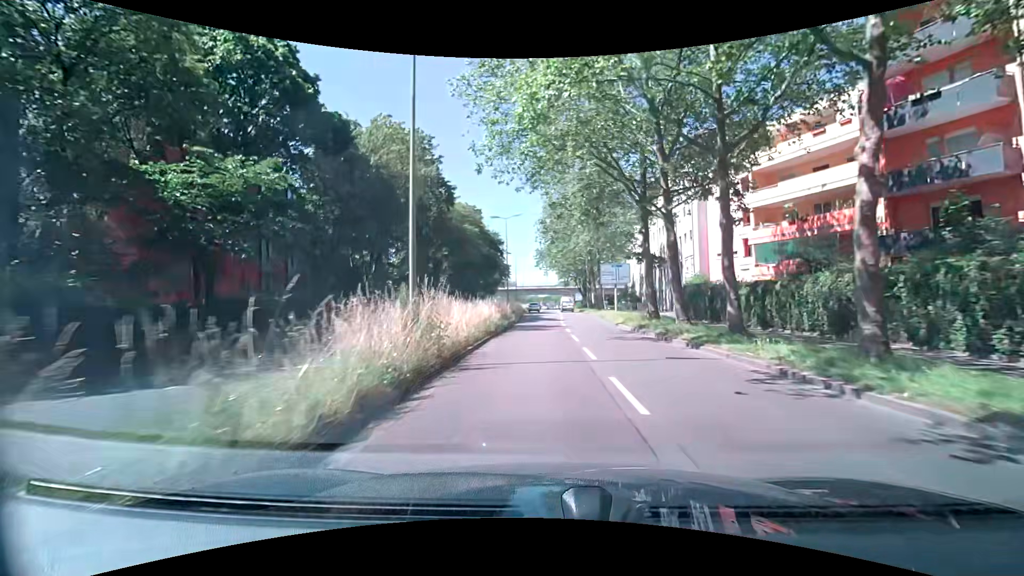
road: secondary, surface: asphalt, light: Day
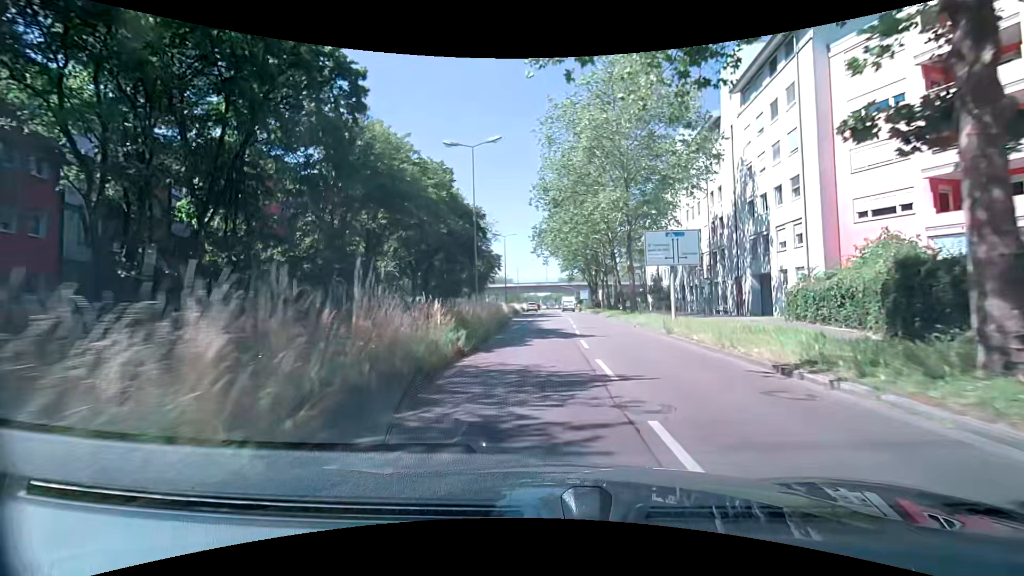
(+0.1, +21.3) m; +1°
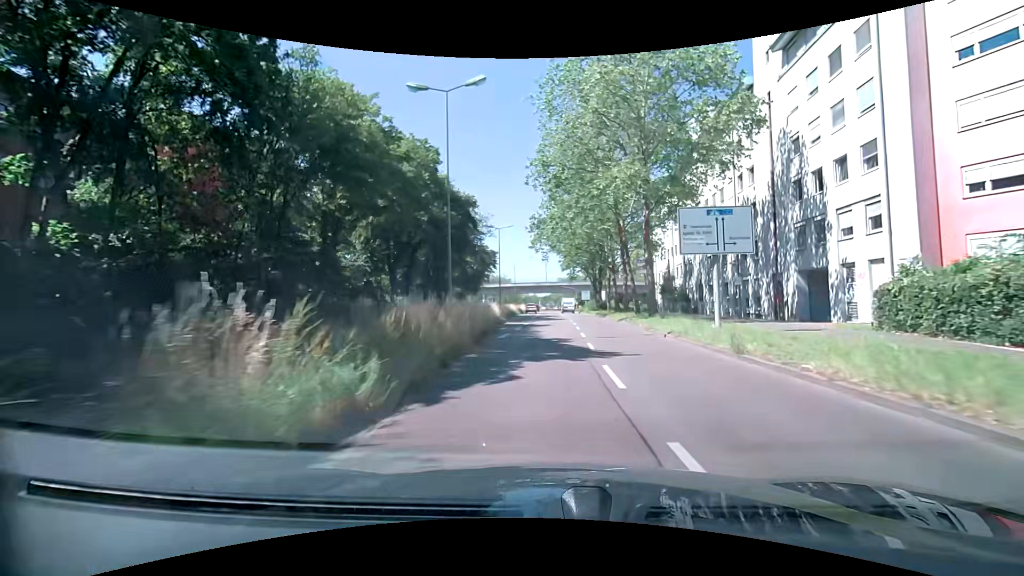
(-0.1, +6.8) m; -1°
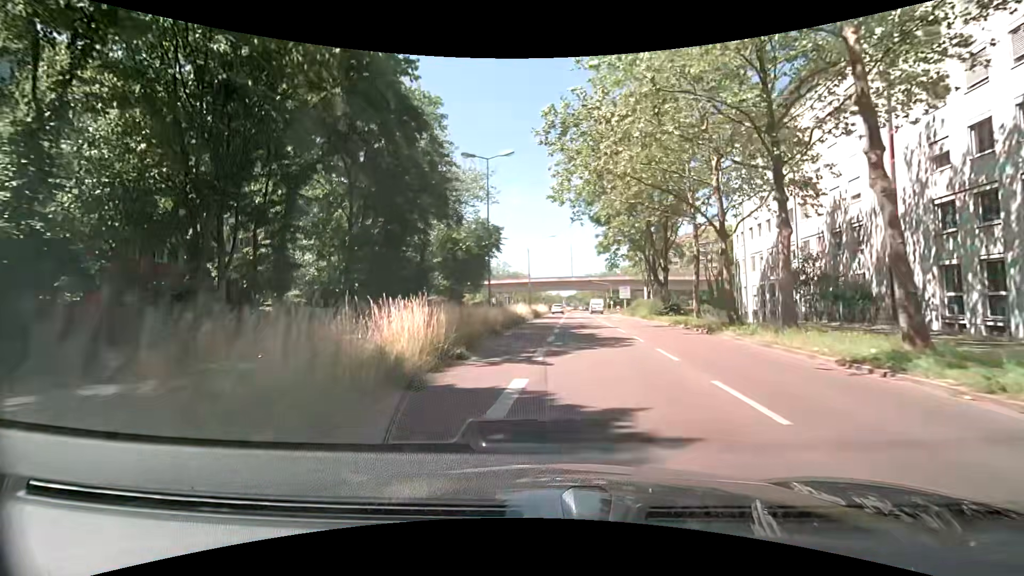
(-0.3, +25.8) m; -4°
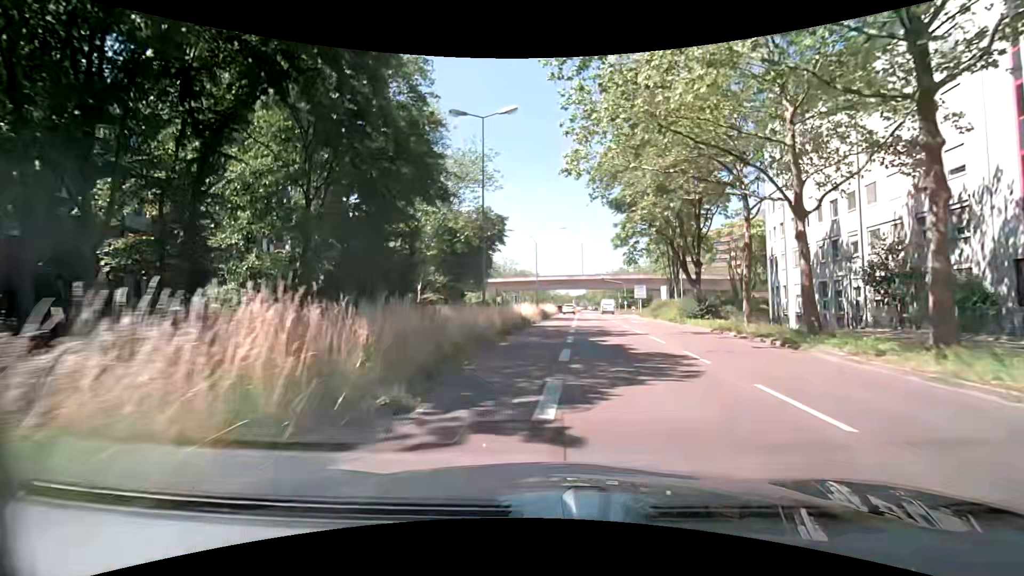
(+0.1, +6.1) m; 0°
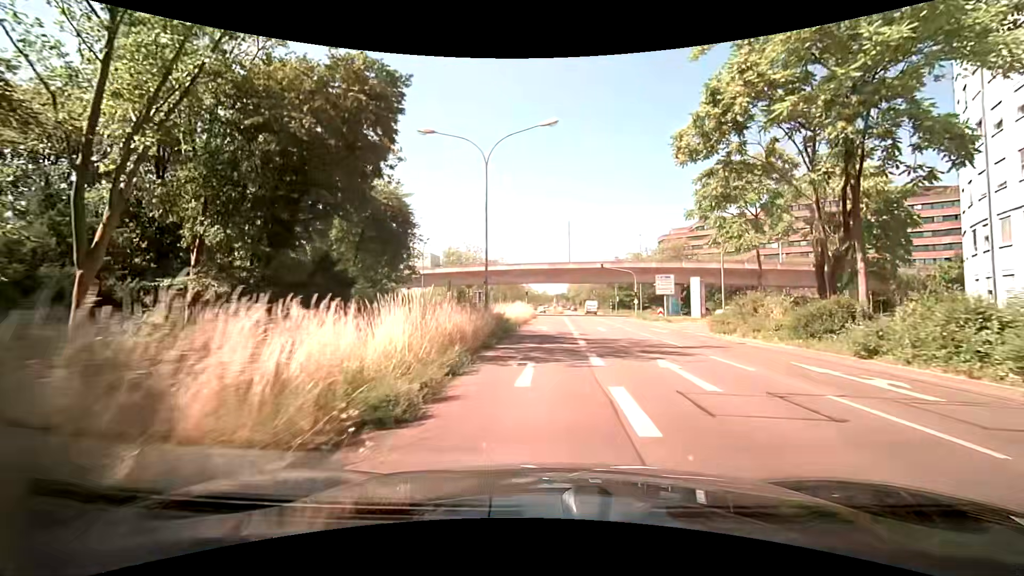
(+0.9, +30.6) m; +3°
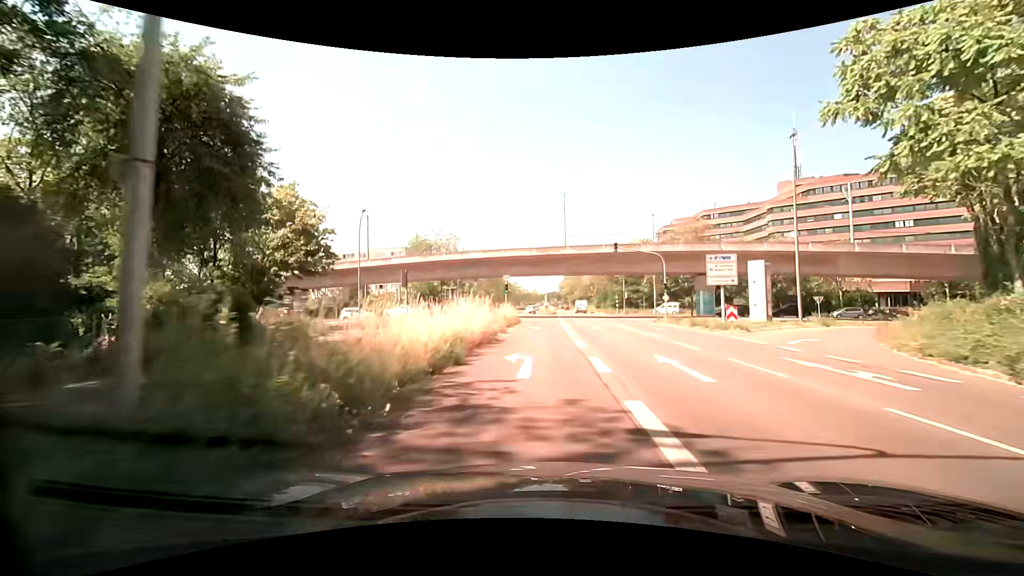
(+0.2, +19.1) m; +1°
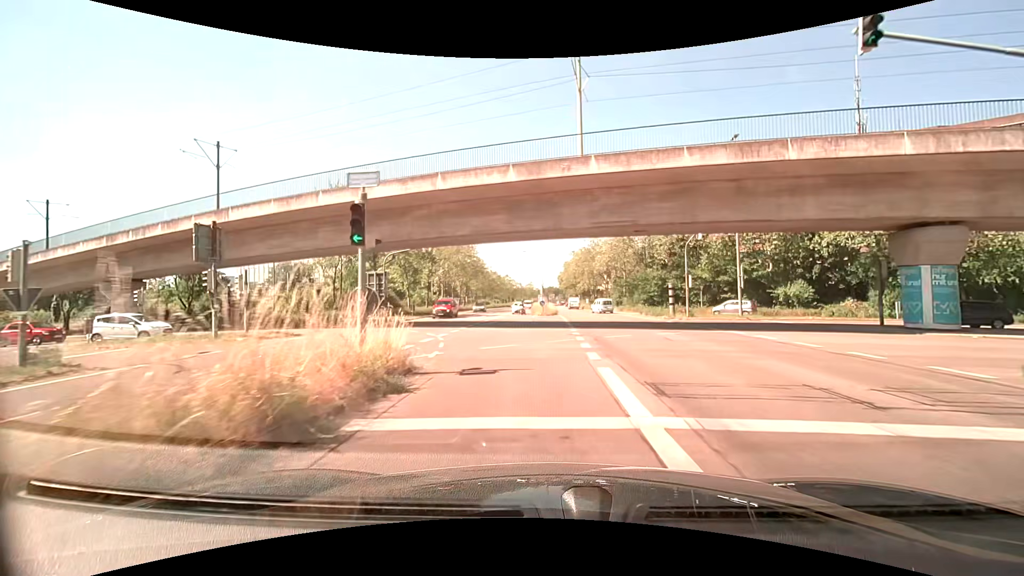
(+0.5, +32.6) m; +1°
(0, +10) (-2, +20) (-6, +29) (-14, +35) (-23, +38) (-33, +39) (-43, +40) (-53, +40) (-63, +41) (-73, +42) m
